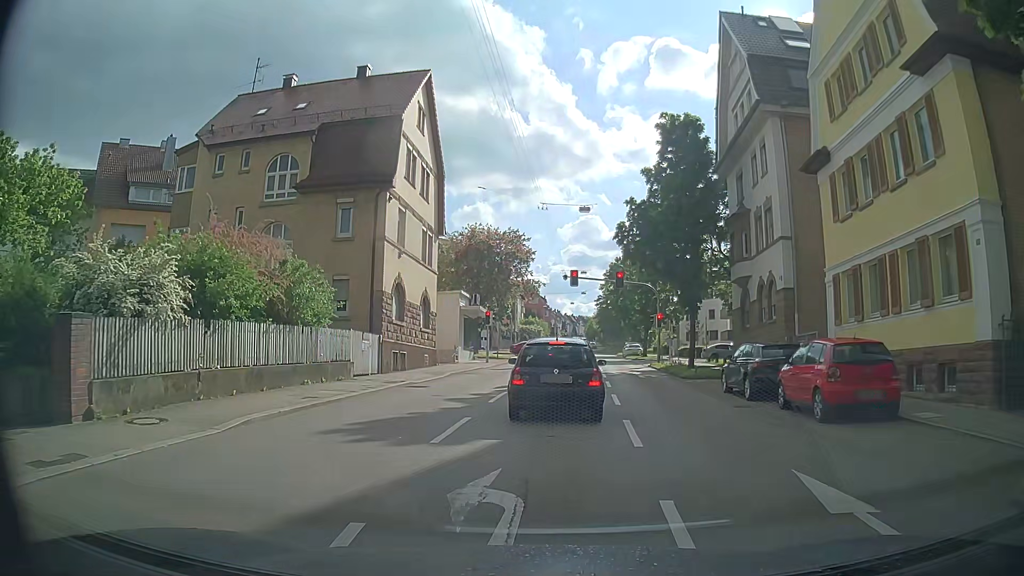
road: secondary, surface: asphalt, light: Day
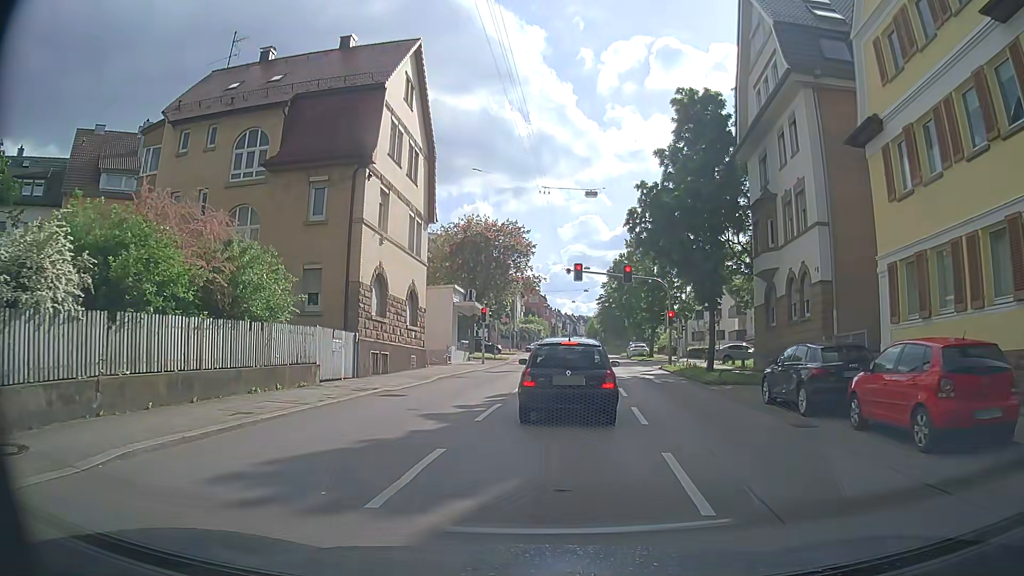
(+0.2, +3.4) m; +2°
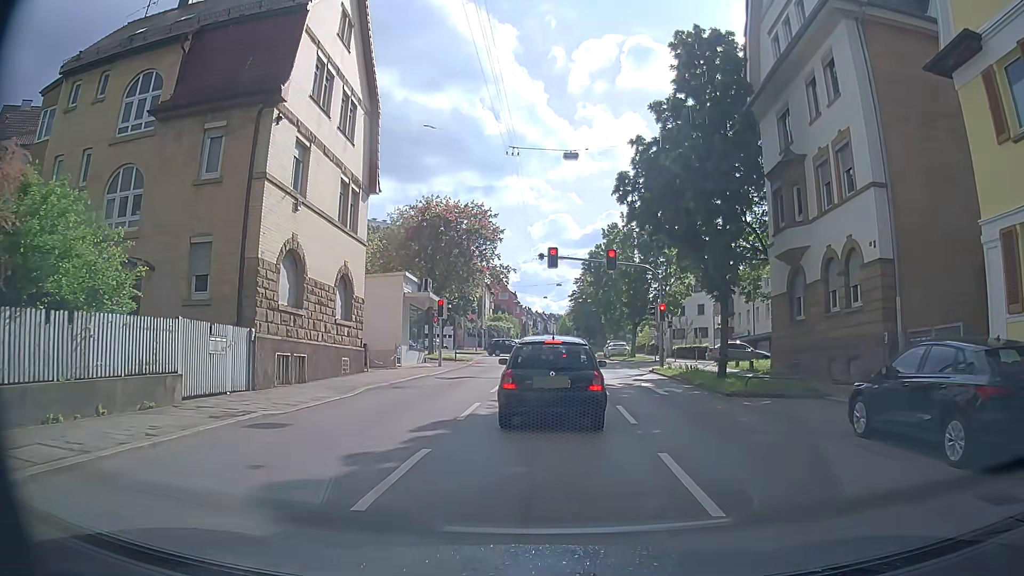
(+0.3, +6.0) m; +5°
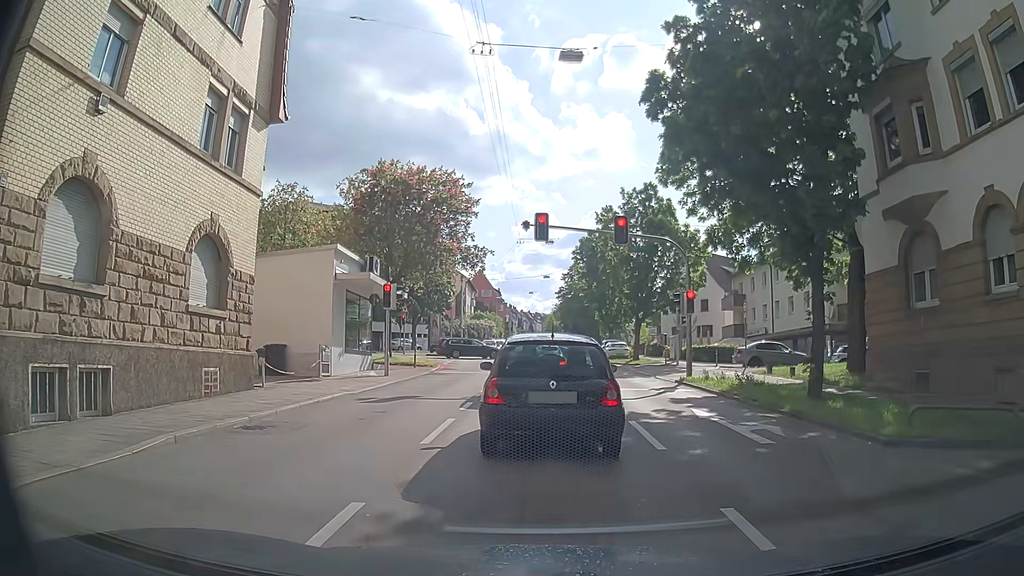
(-0.2, +8.7) m; 0°
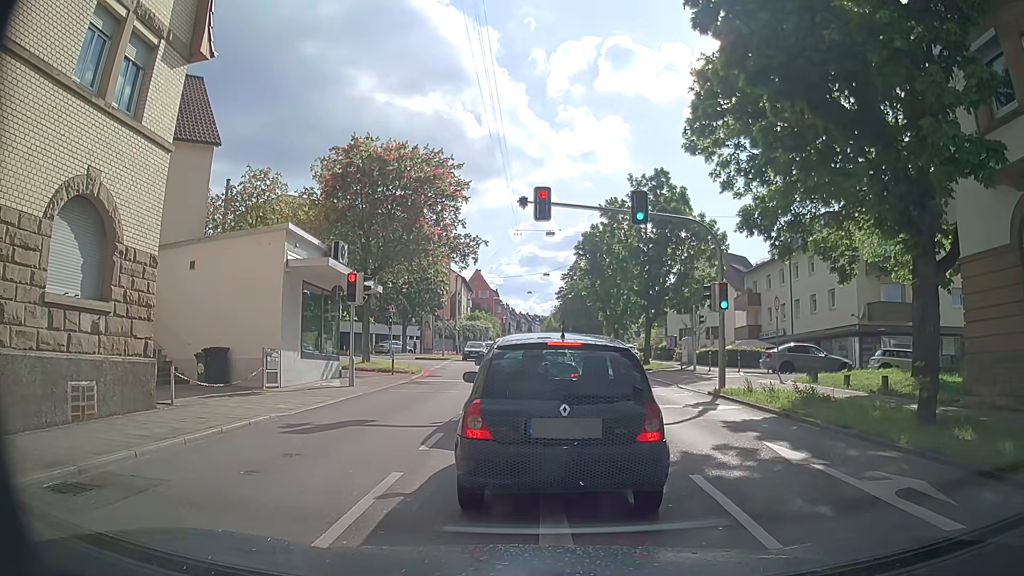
(0.0, +4.3) m; -1°
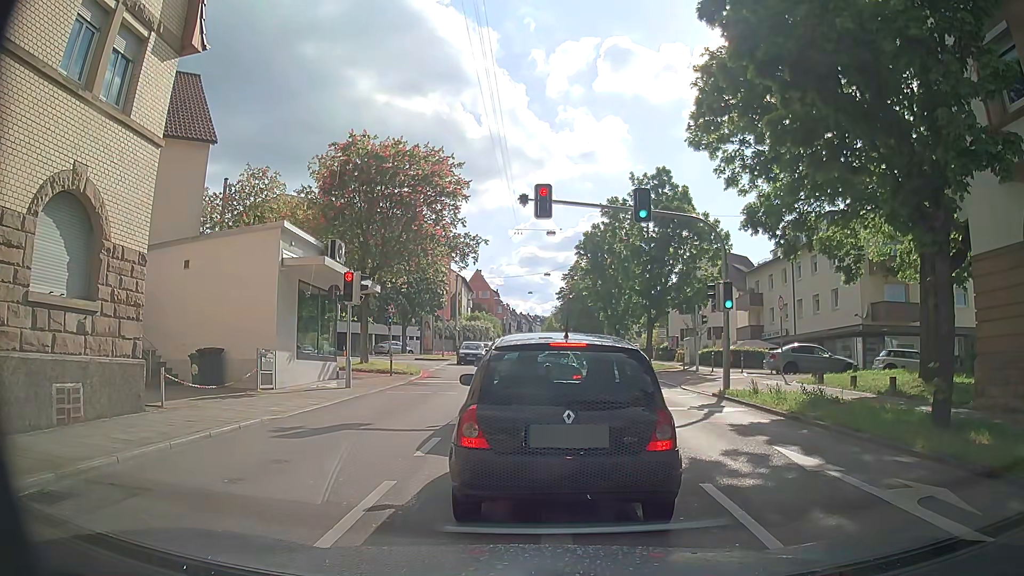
(0.0, +0.4) m; 0°
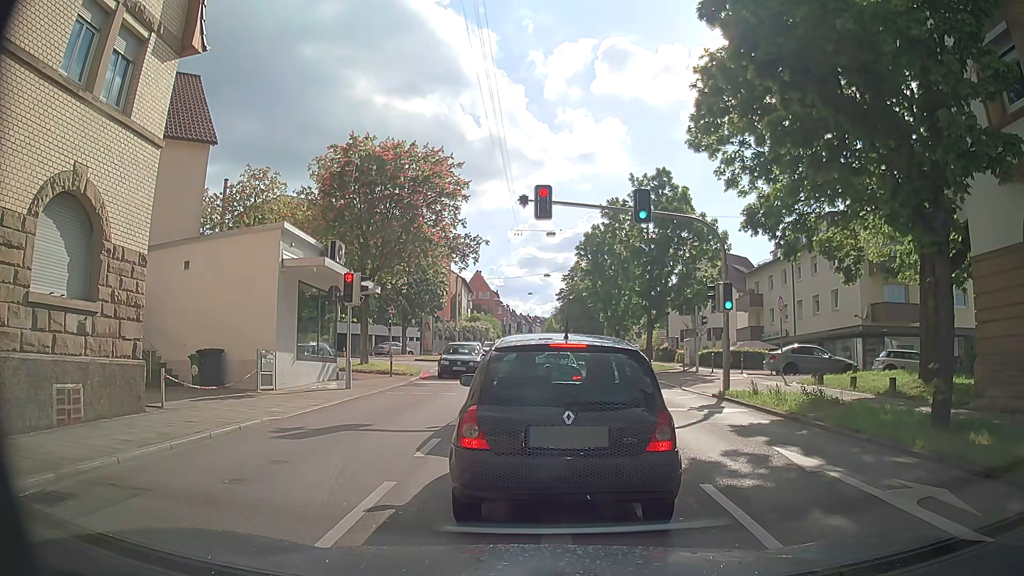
(0.0, +0.1) m; 0°
